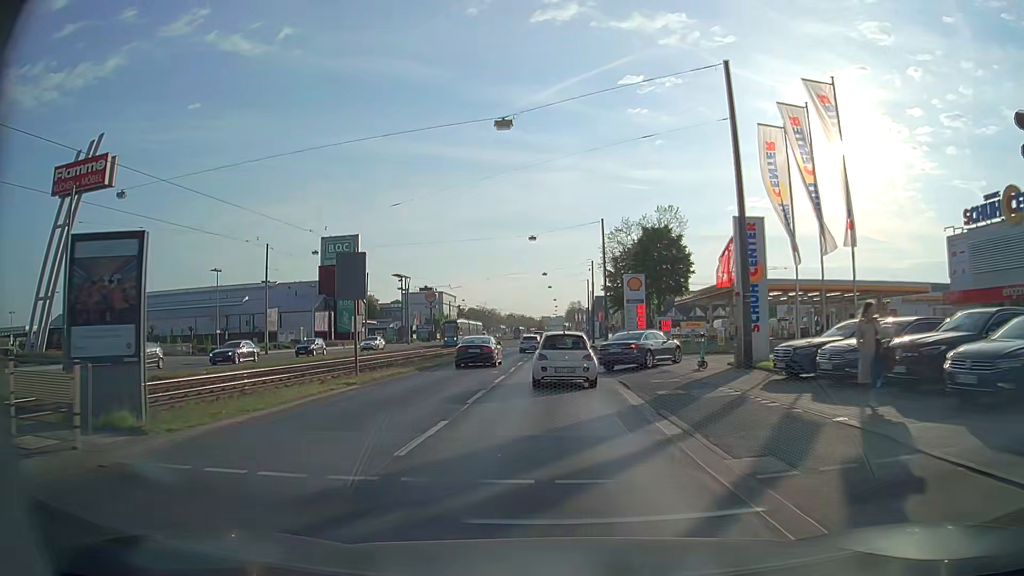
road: primary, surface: asphalt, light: Day
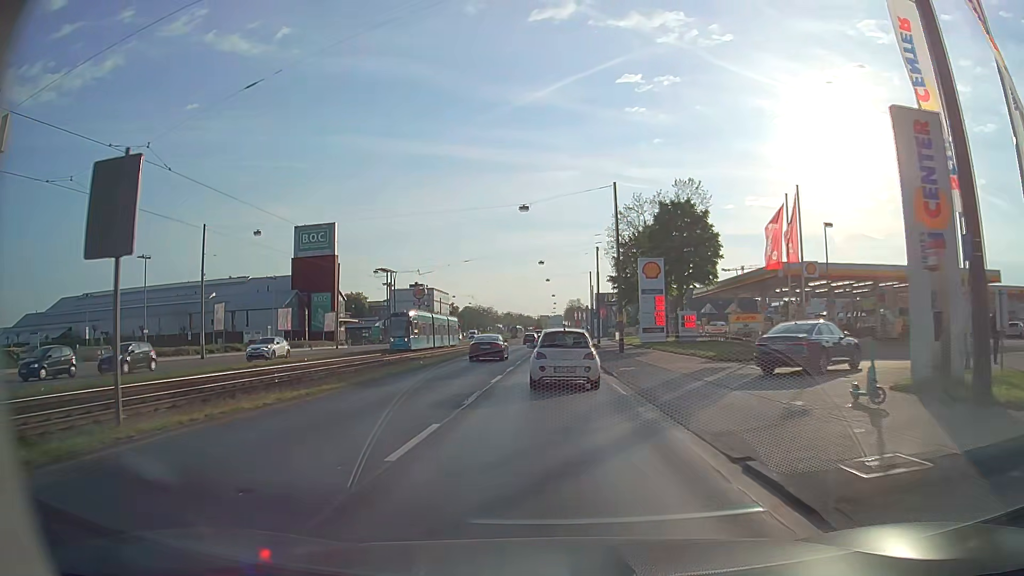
(0.0, +12.8) m; 0°
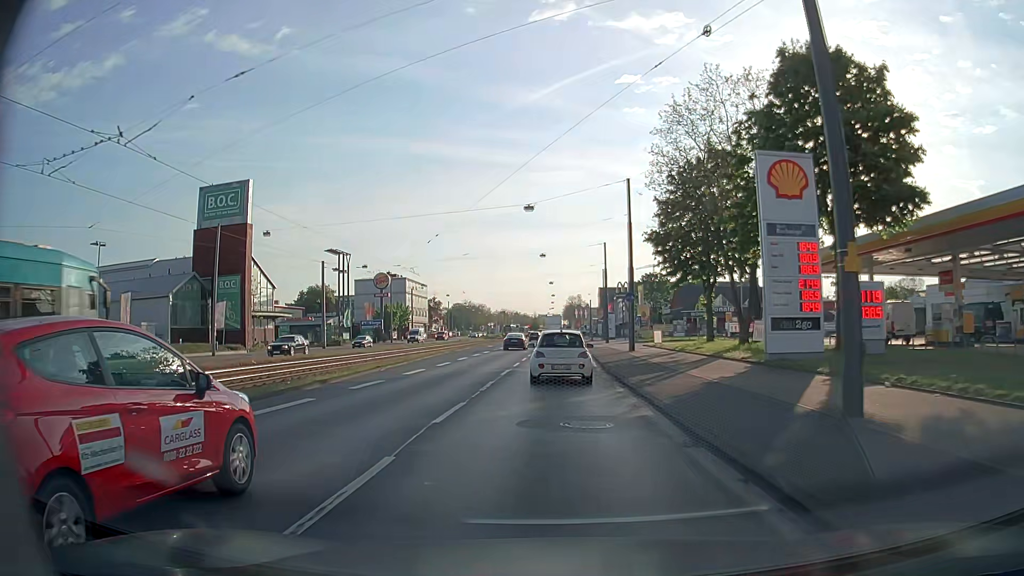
(0.0, +33.1) m; 0°
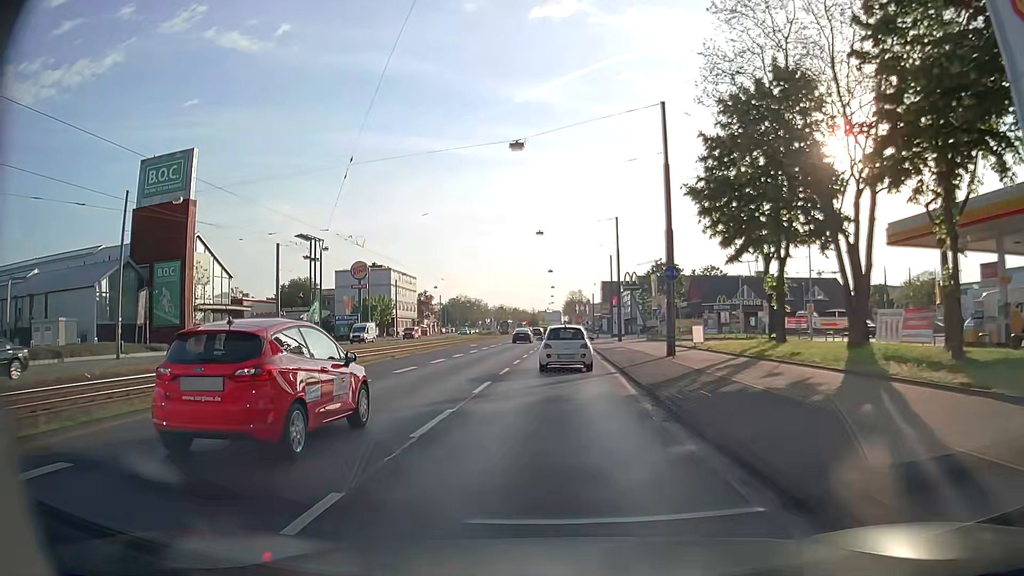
(-0.1, +14.0) m; 0°
